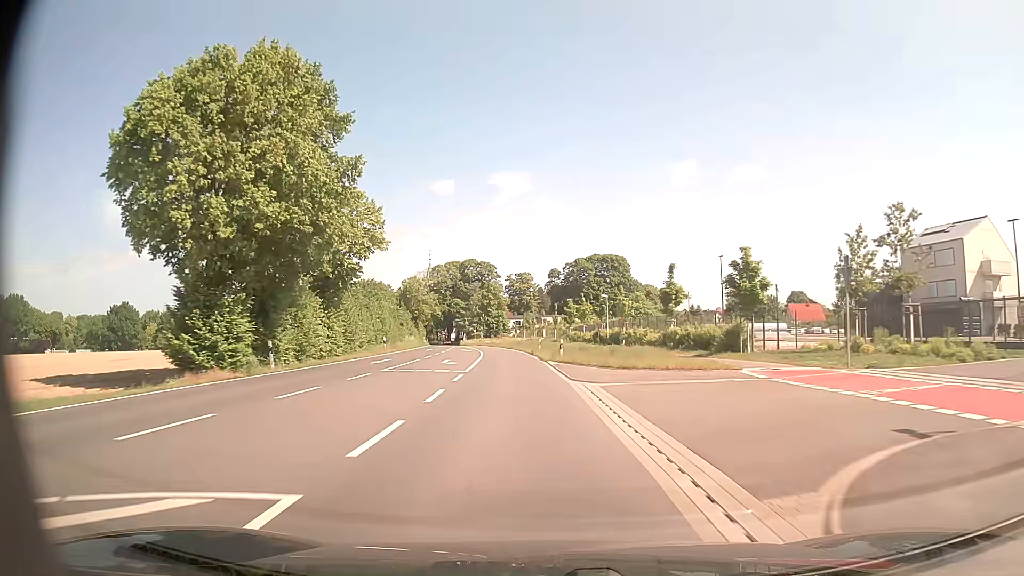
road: secondary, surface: asphalt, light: Day
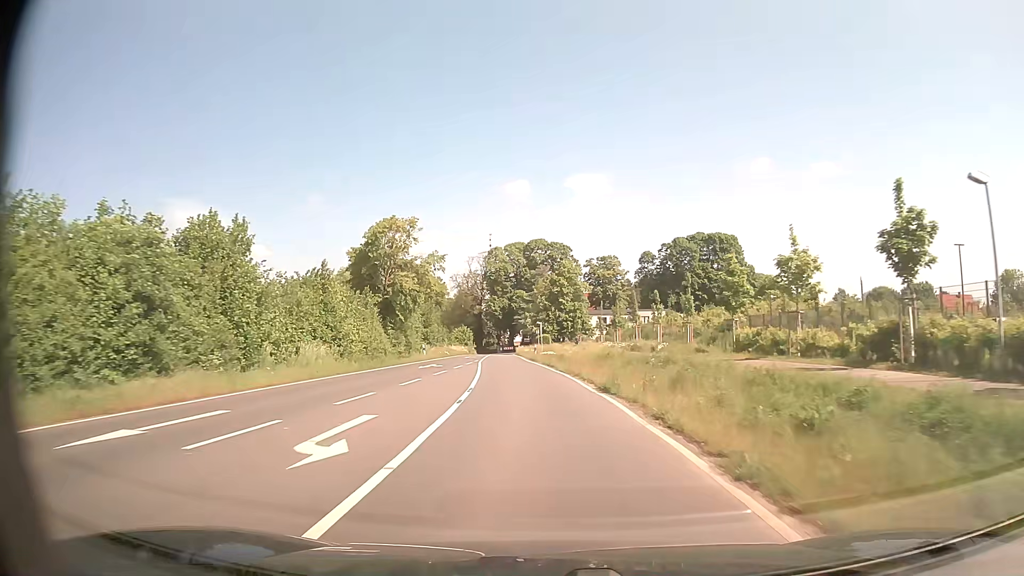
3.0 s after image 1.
(-3.0, +49.1) m; -7°
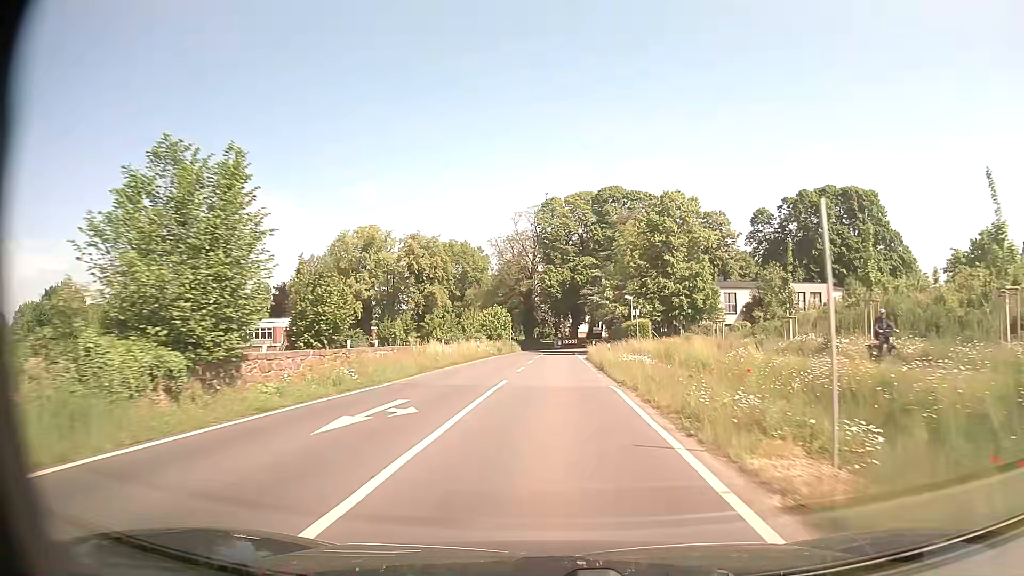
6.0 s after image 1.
(-2.8, +47.7) m; -5°
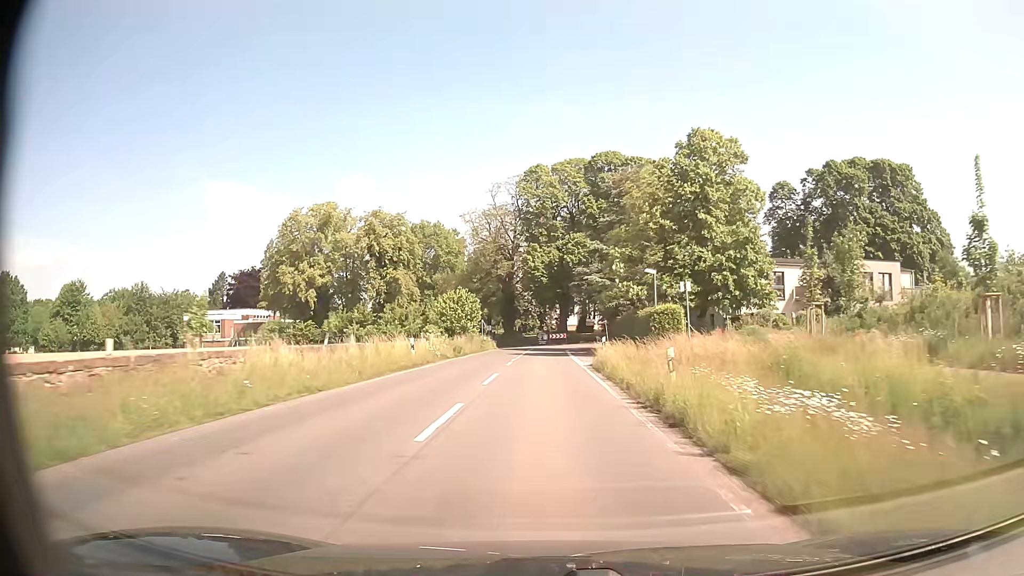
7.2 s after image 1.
(+0.2, +18.4) m; +1°
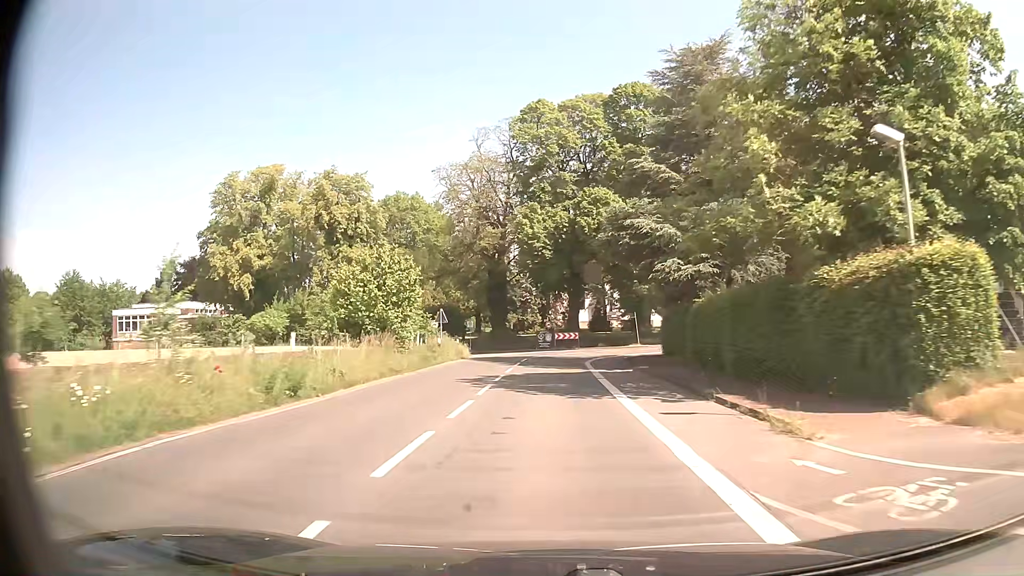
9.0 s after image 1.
(-0.1, +26.1) m; 0°
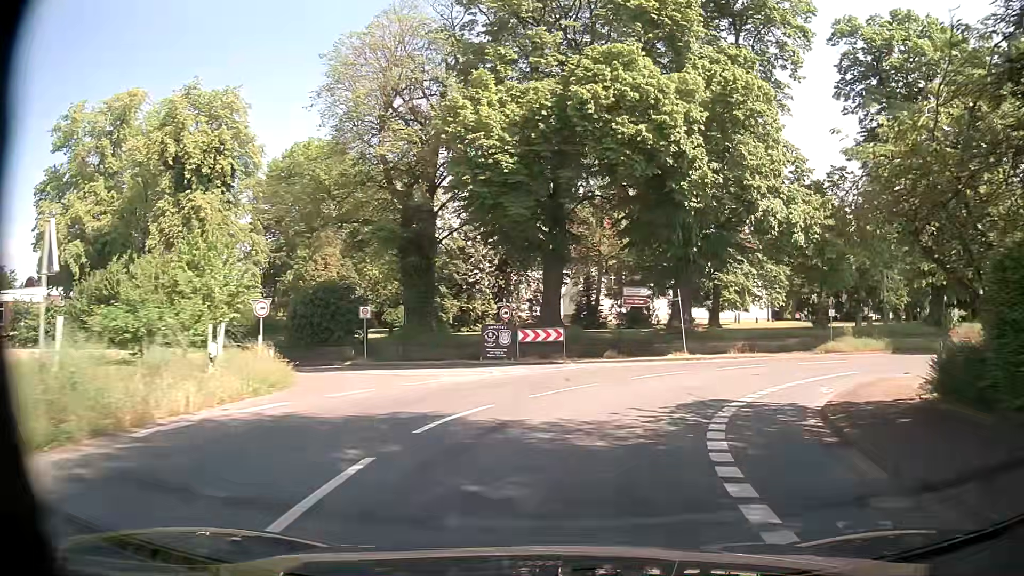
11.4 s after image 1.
(0.0, +29.5) m; +2°
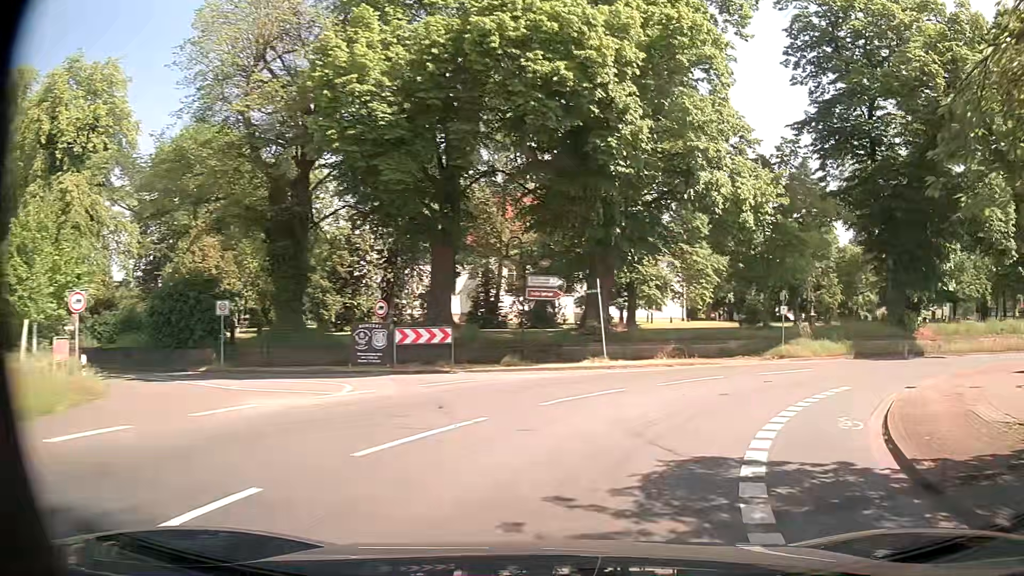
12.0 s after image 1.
(+0.3, +6.1) m; +8°
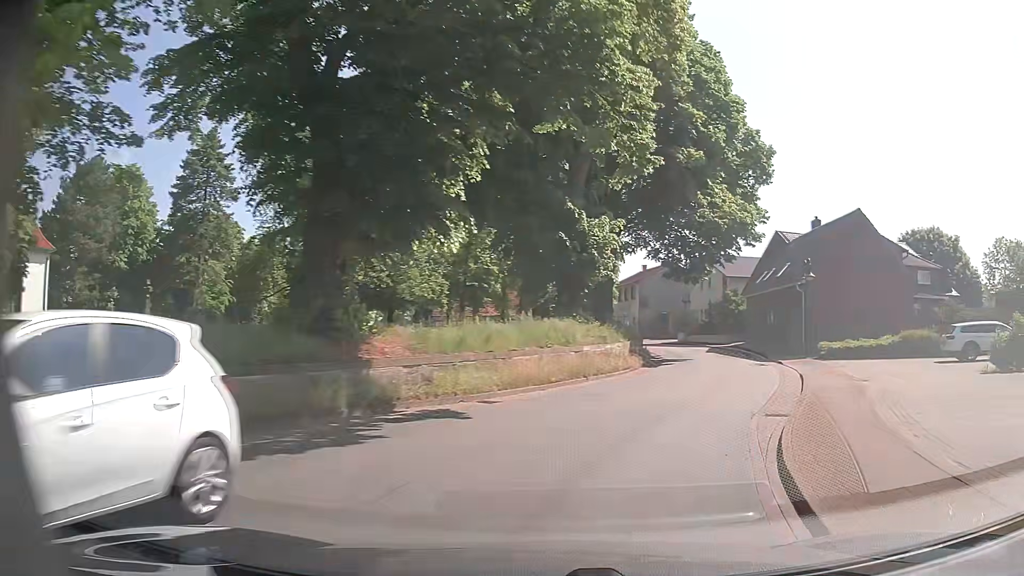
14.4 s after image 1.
(+9.2, +19.1) m; +51°
(+1, +10) (+5, +19) (+8, +29) (+10, +38) (+11, +48) (+12, +58) (+10, +68) (+7, +78) (+1, +86) (-7, +92) m
